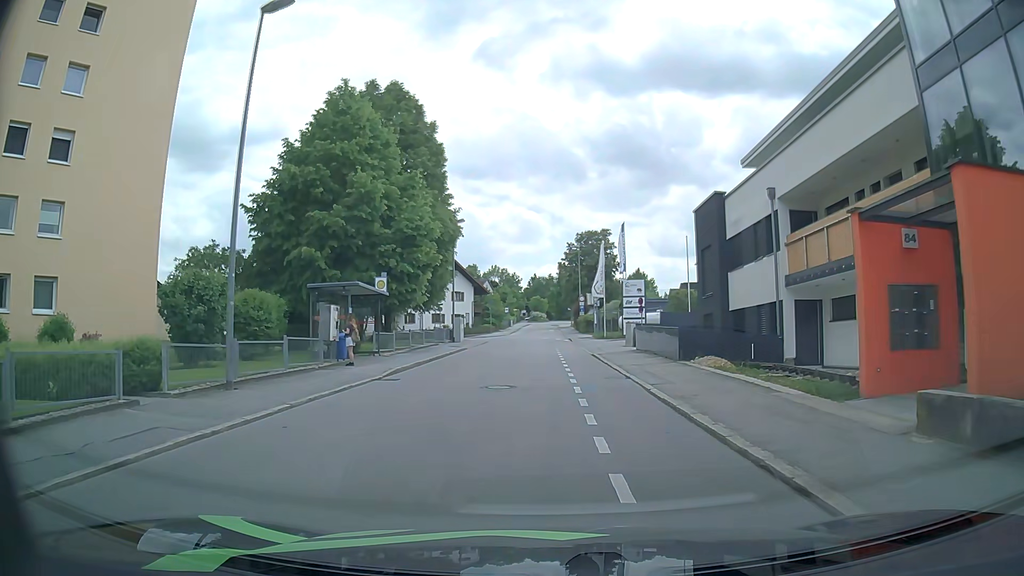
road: residential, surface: asphalt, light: Day
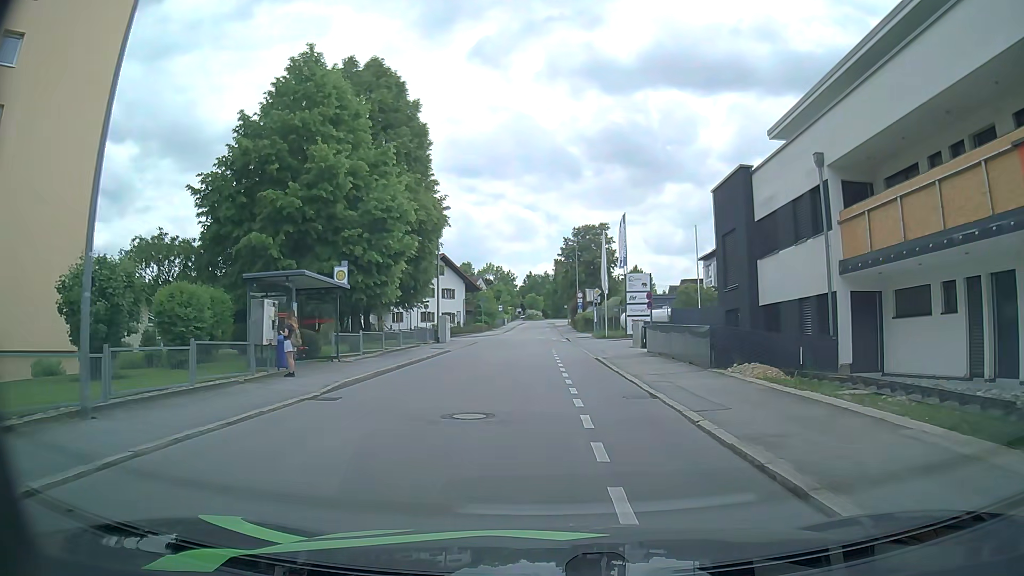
(0.0, +4.6) m; +1°
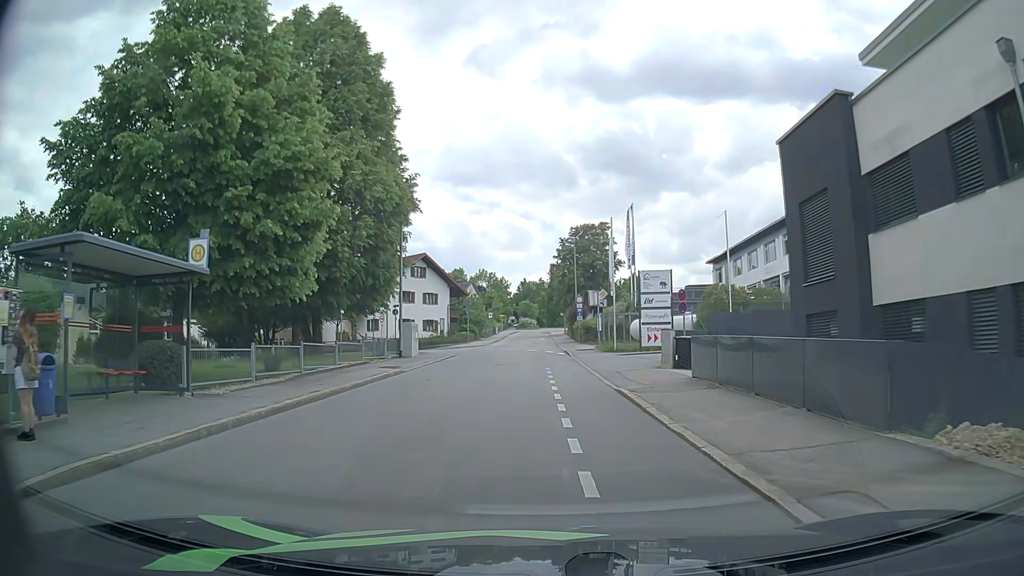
(0.0, +9.0) m; 0°
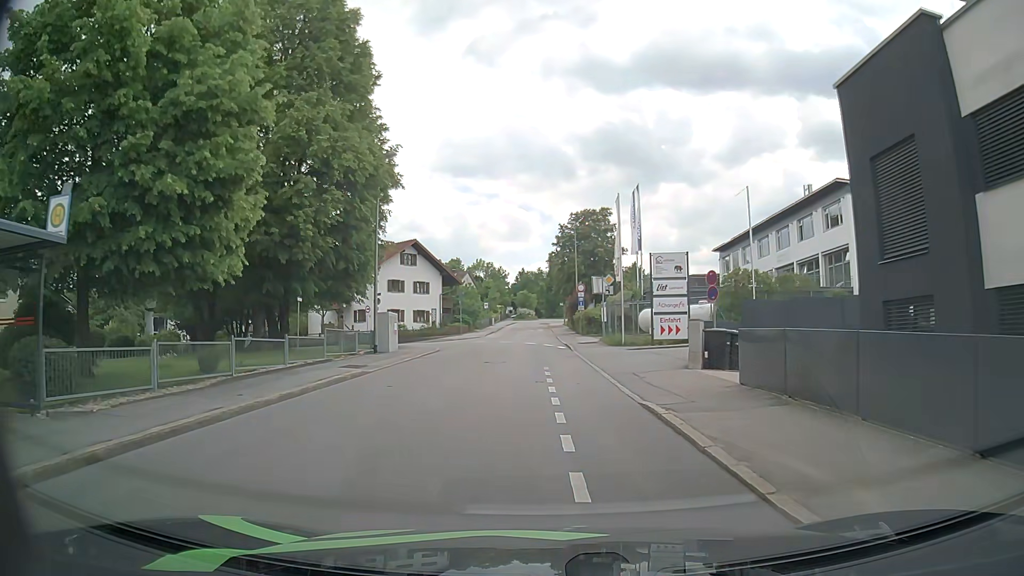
(0.0, +4.4) m; 0°
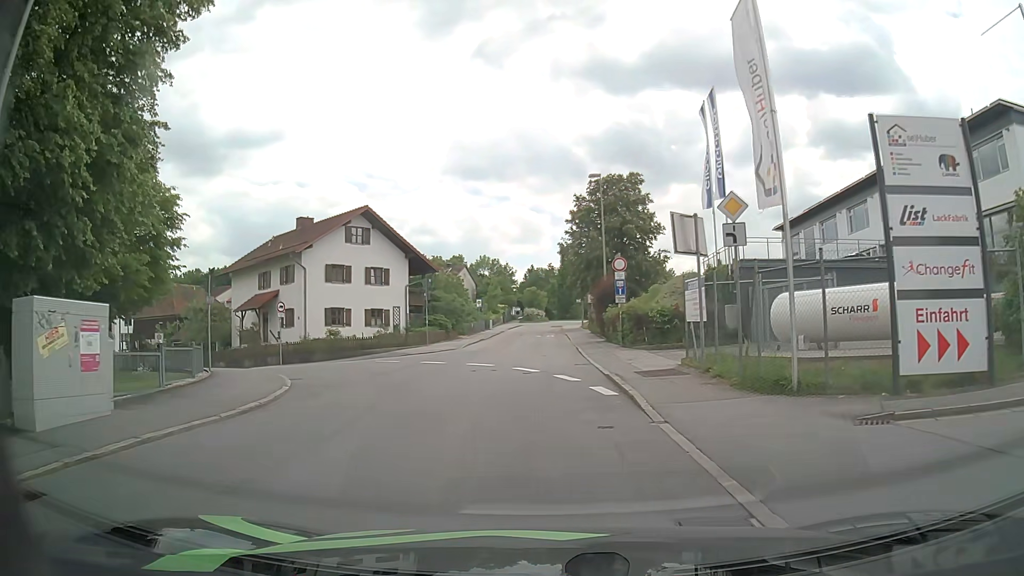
(0.0, +21.0) m; 0°
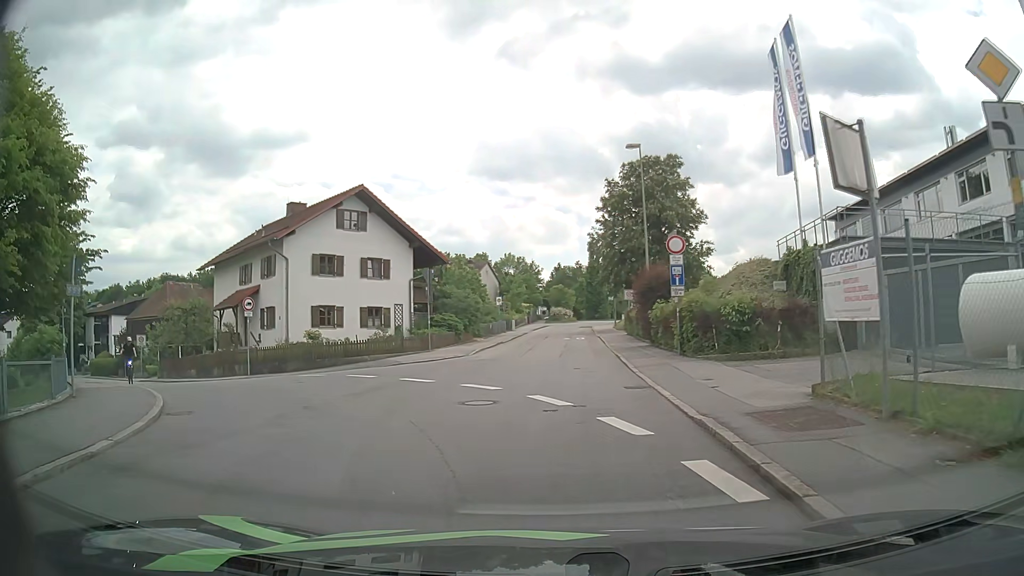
(-0.1, +7.2) m; -3°
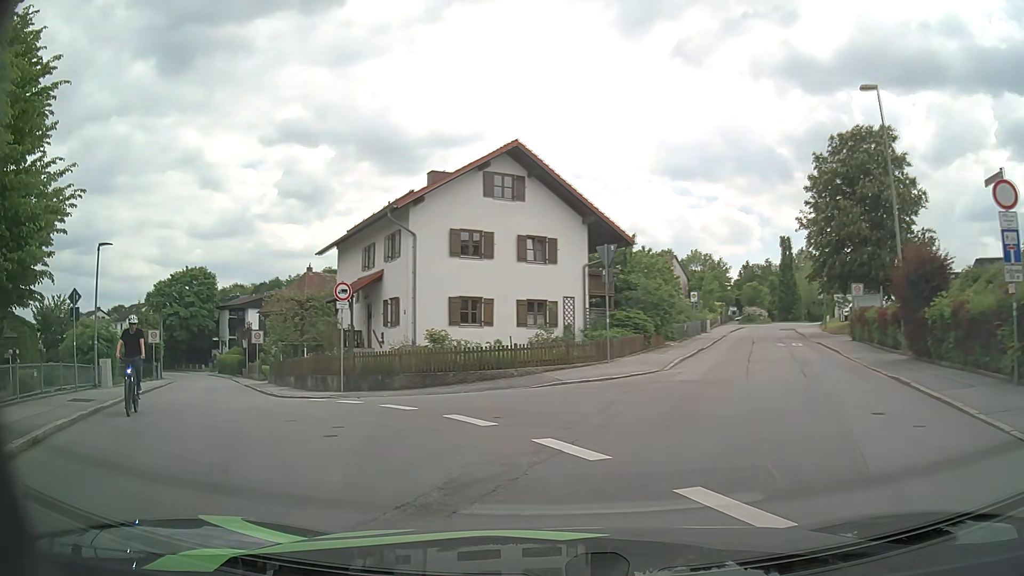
(-0.9, +9.3) m; -15°
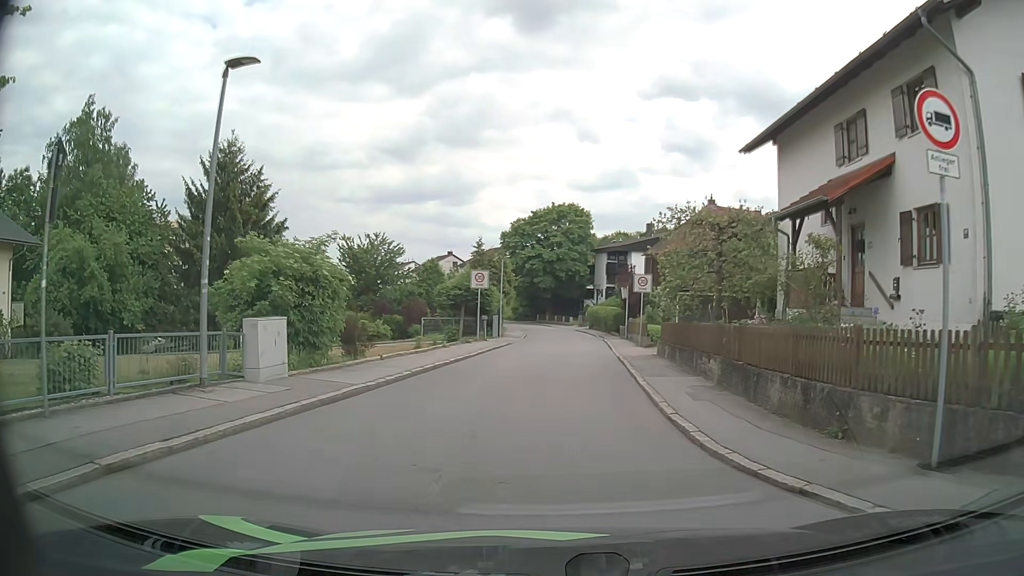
(-5.5, +14.4) m; -33°
